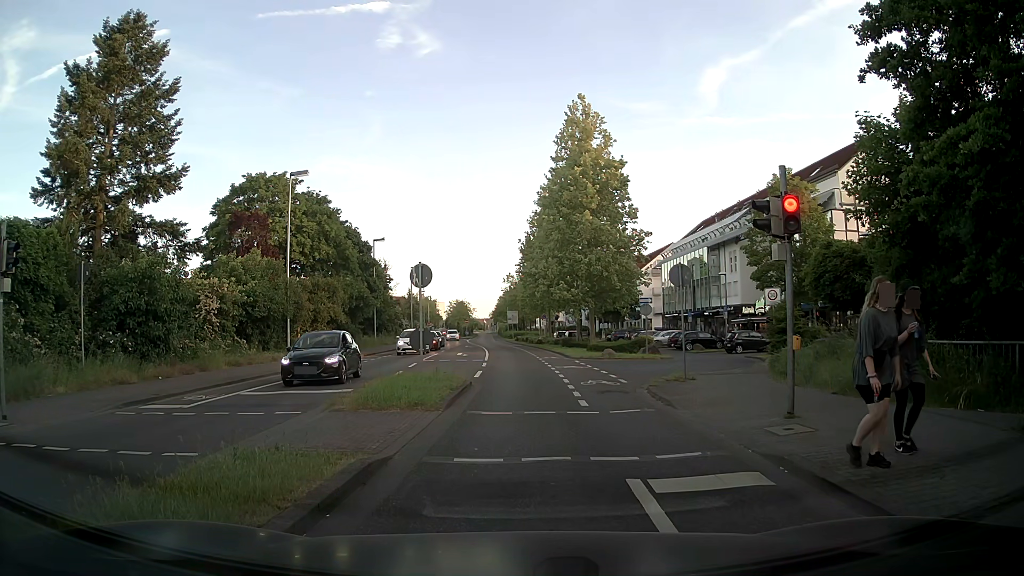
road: secondary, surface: asphalt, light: Day
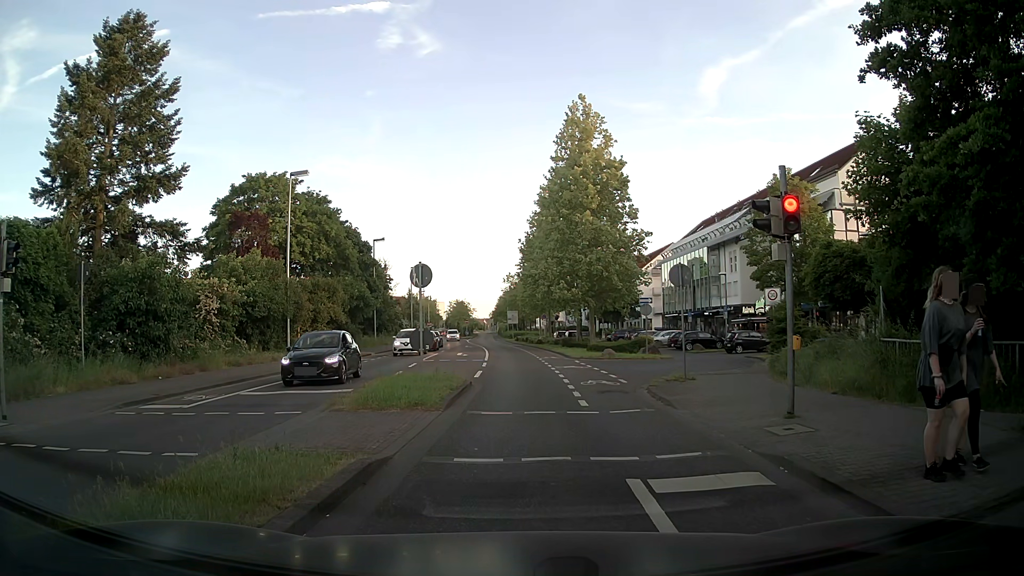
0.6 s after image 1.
(0.0, 0.0) m; 0°
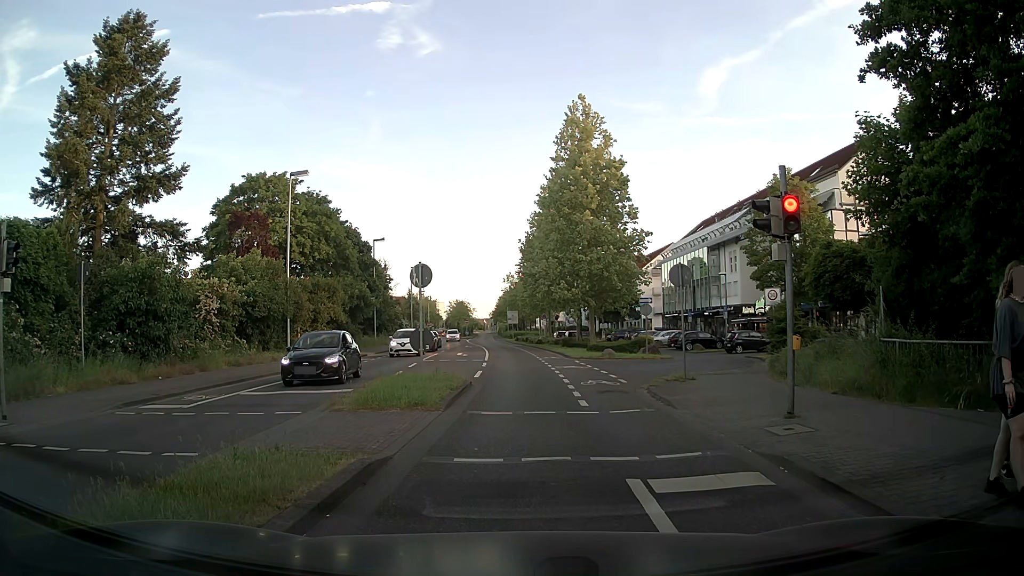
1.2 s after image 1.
(0.0, 0.0) m; 0°
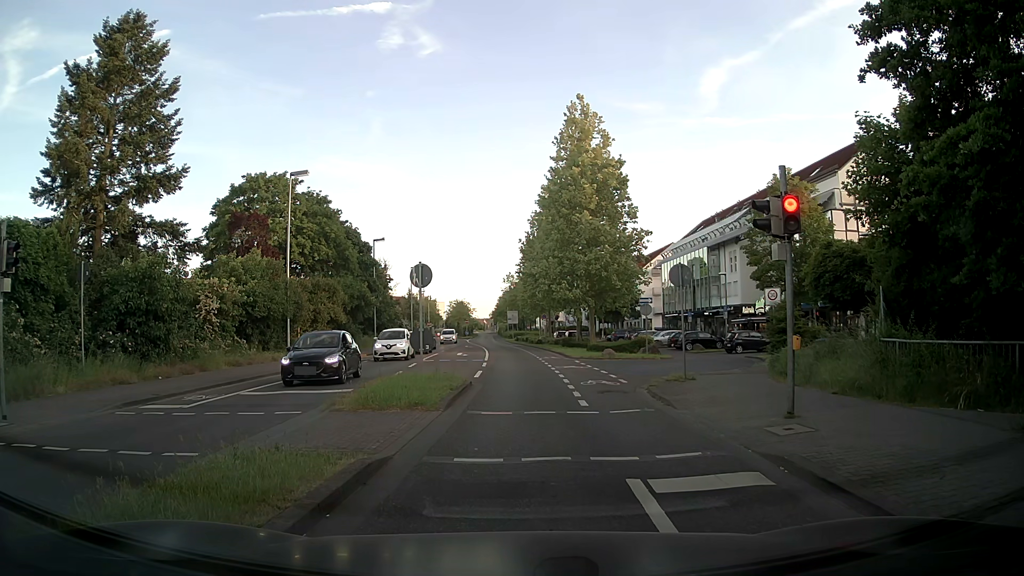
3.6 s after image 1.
(0.0, 0.0) m; 0°
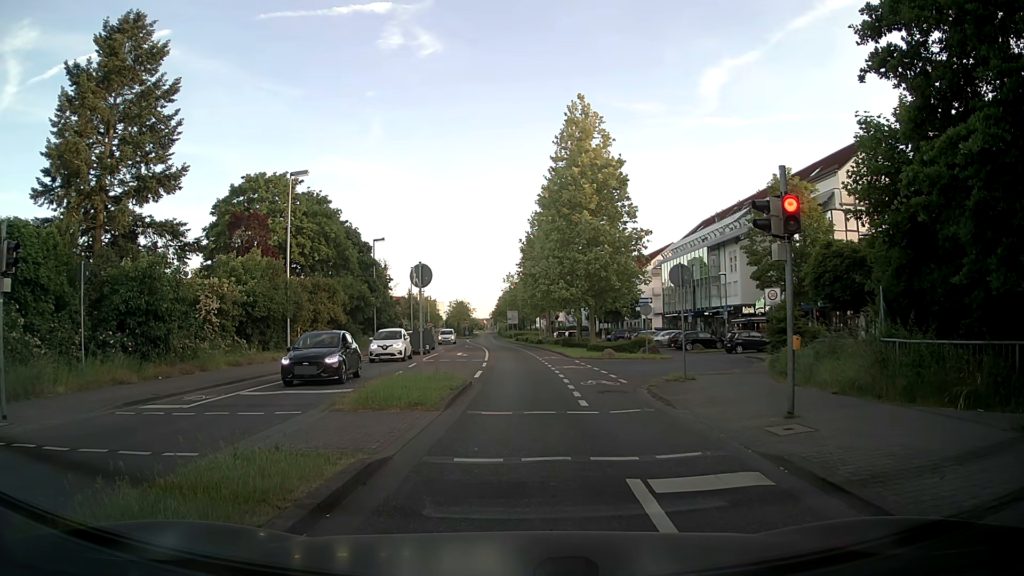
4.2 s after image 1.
(0.0, 0.0) m; 0°
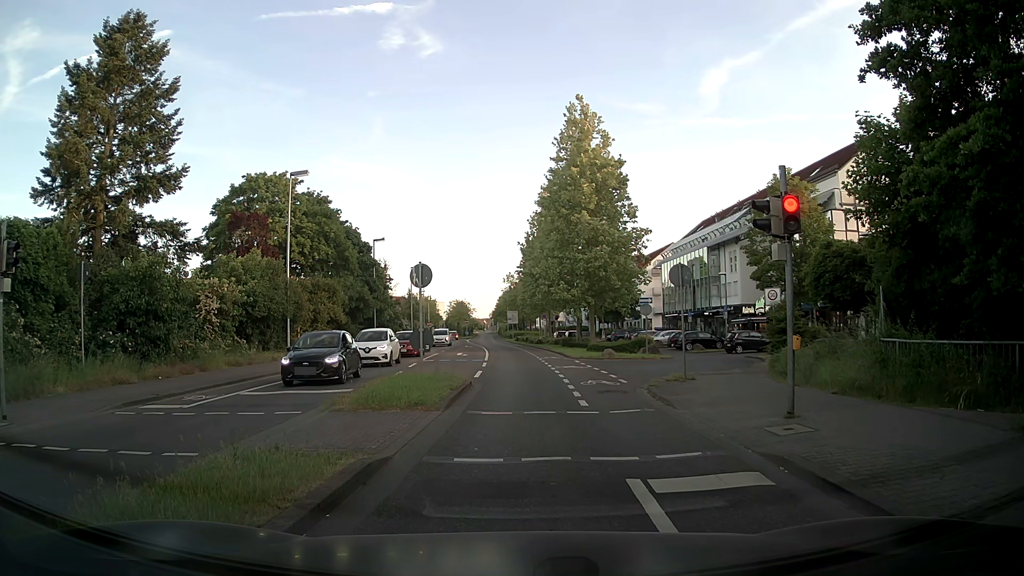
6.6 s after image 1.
(0.0, 0.0) m; 0°
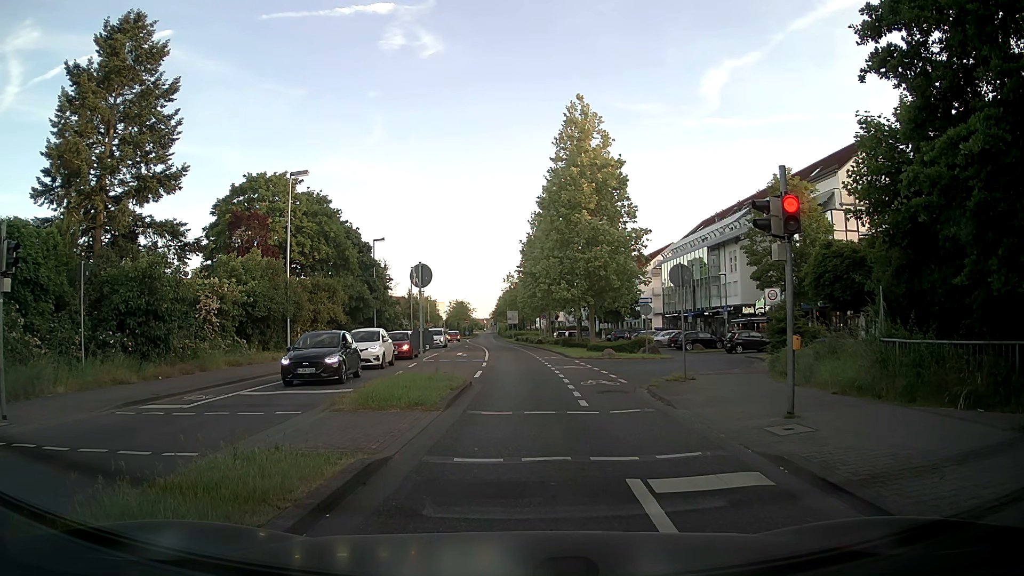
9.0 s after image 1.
(0.0, 0.0) m; 0°
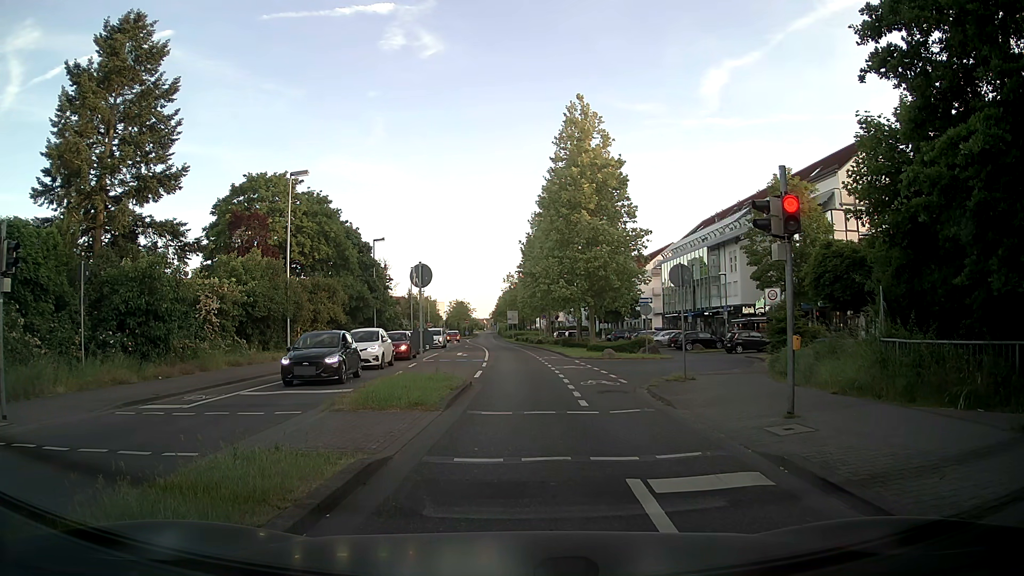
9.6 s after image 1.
(0.0, 0.0) m; 0°
(0, +10) (+1, +20) (0, +30) (0, +40) (0, +50) (-1, +60) (-1, +70) (-2, +80) (-3, +90) (-3, +100) m
